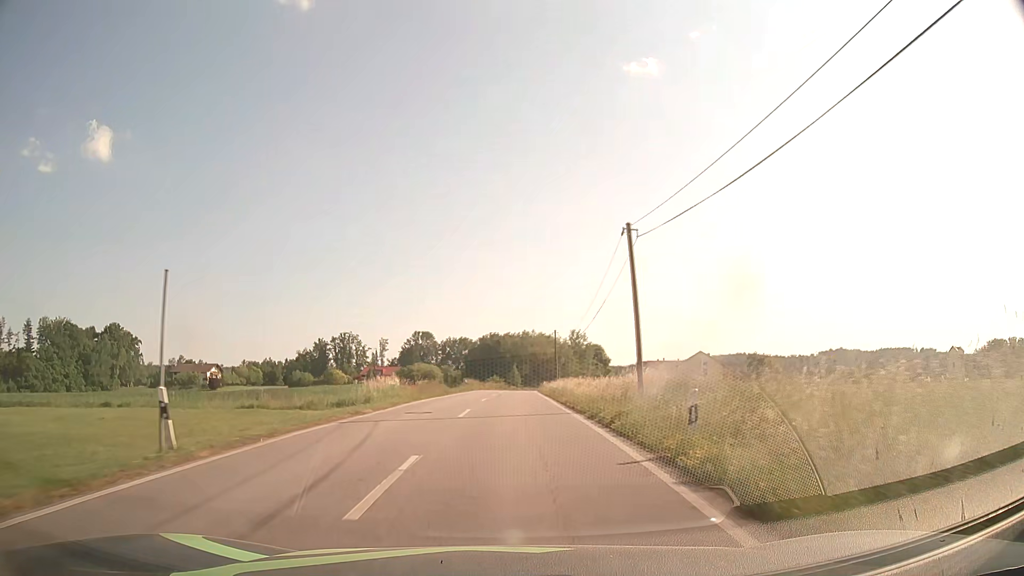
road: tertiary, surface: asphalt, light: Day
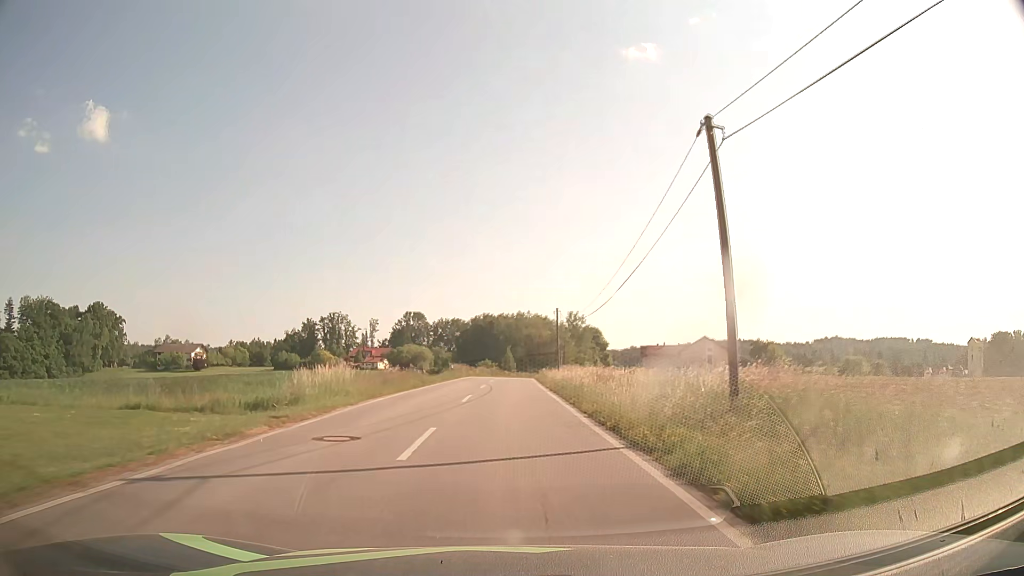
(0.0, +9.1) m; +1°
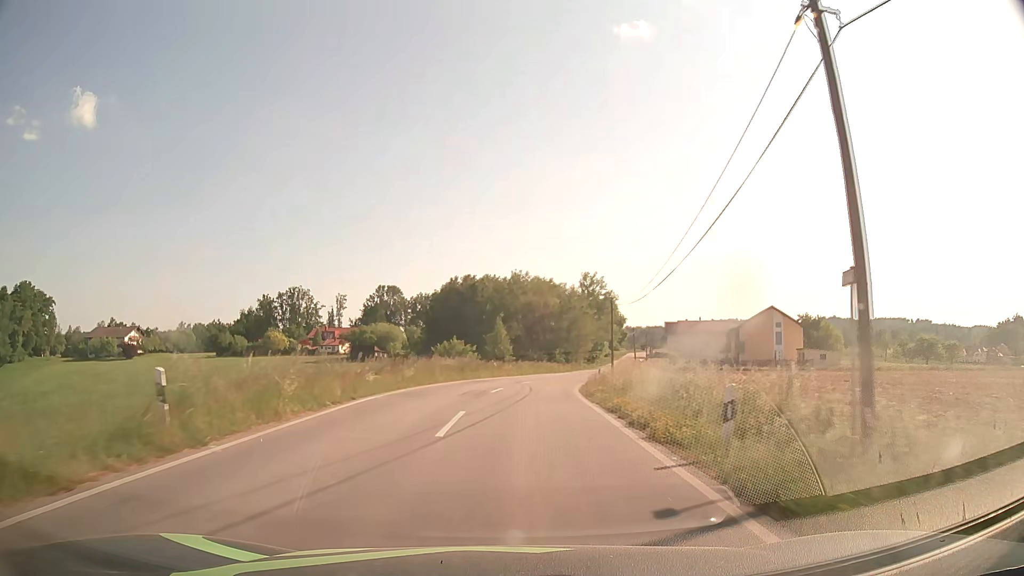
(+0.3, +46.5) m; +1°
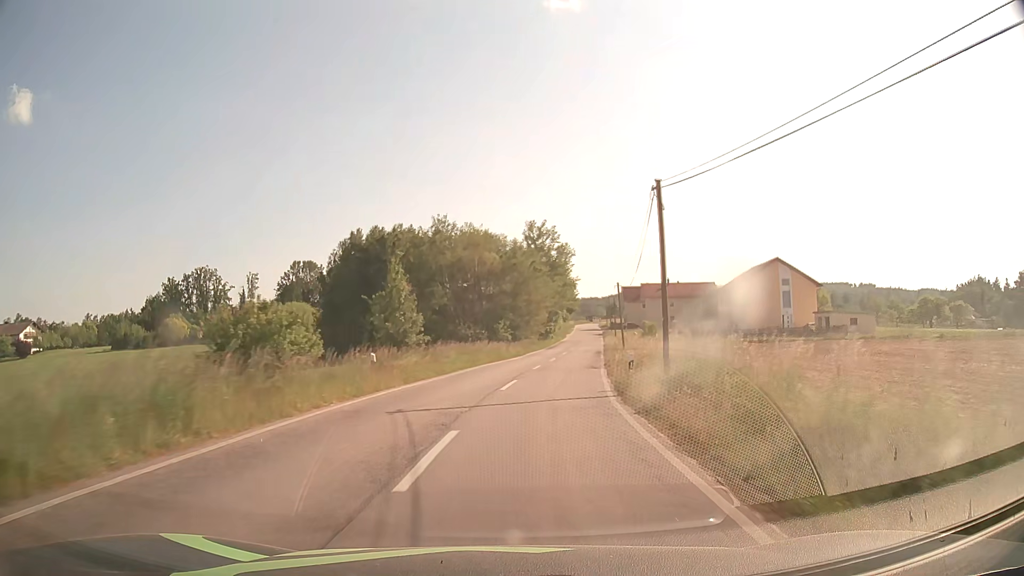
(+1.1, +27.9) m; +6°
(0, +10) (+1, +20) (+2, +30) (+4, +40) (+5, +50) (+7, +60) (+8, +69) (+10, +79) (+11, +89) (+13, +99) m
